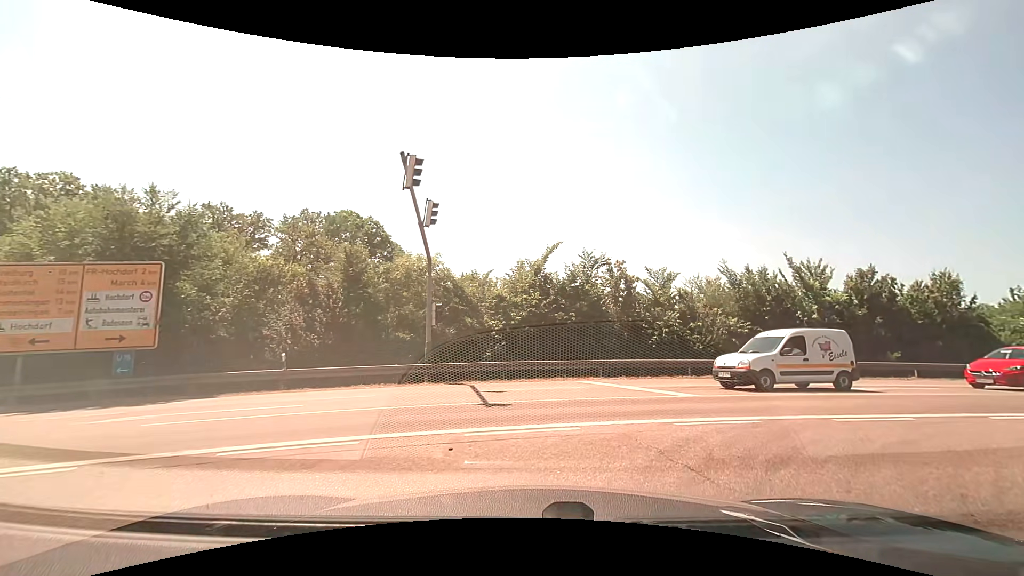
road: motorway_link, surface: asphalt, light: Day
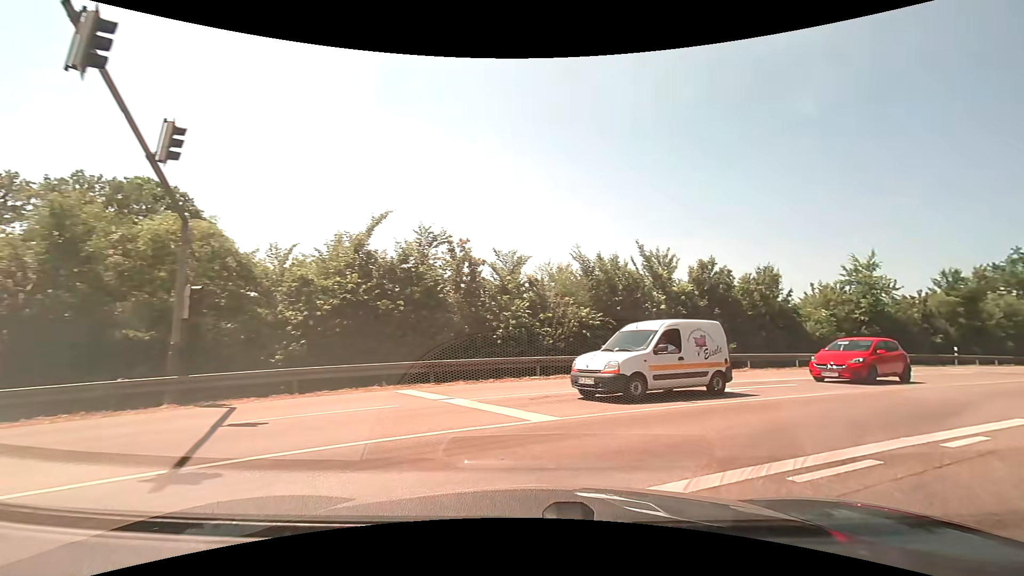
(+0.5, +4.7) m; +16°
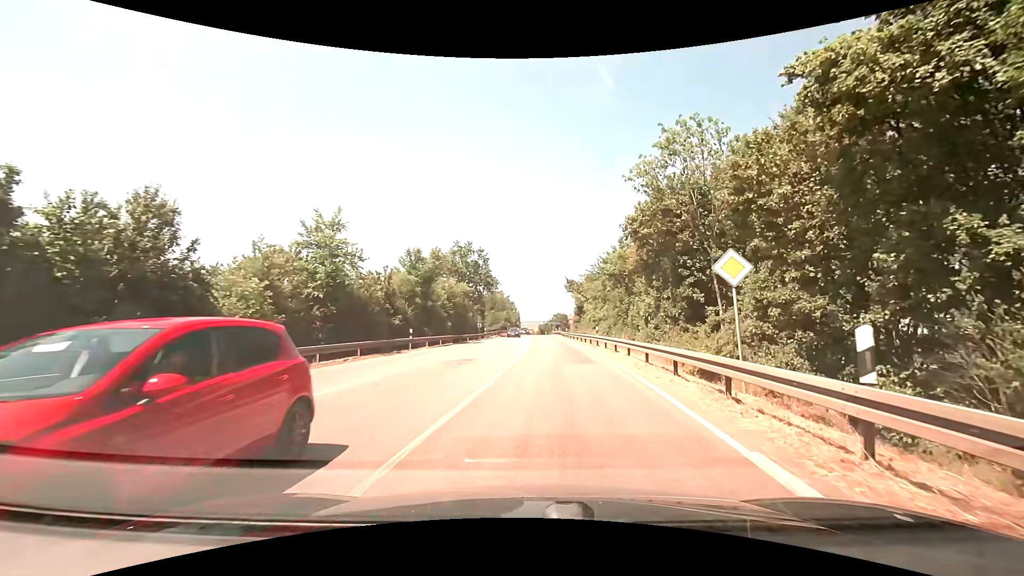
(+8.6, +13.4) m; +52°
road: primary
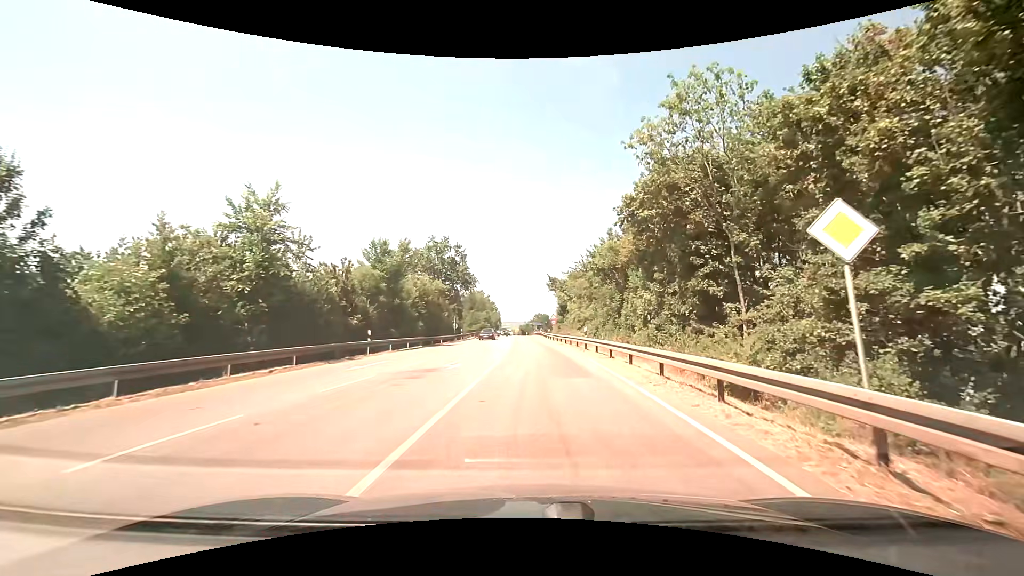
(+0.2, +4.5) m; +3°
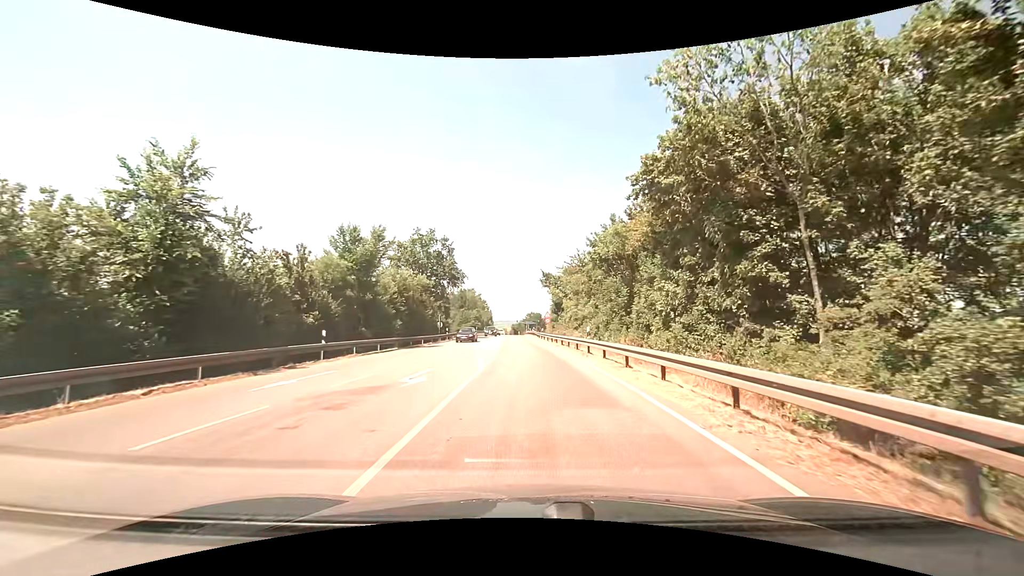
(+0.1, +5.1) m; +1°
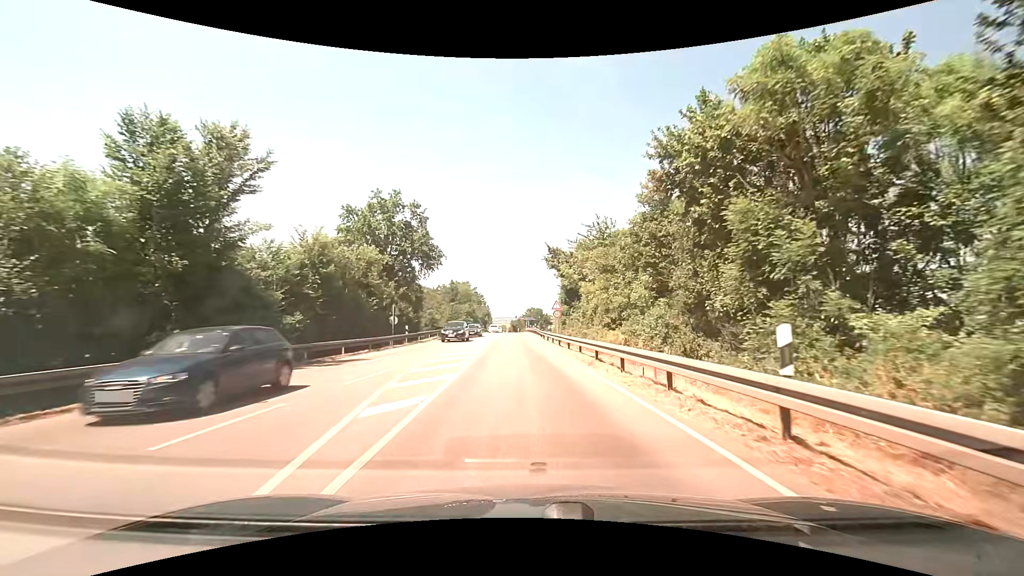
(0.0, +18.4) m; 0°
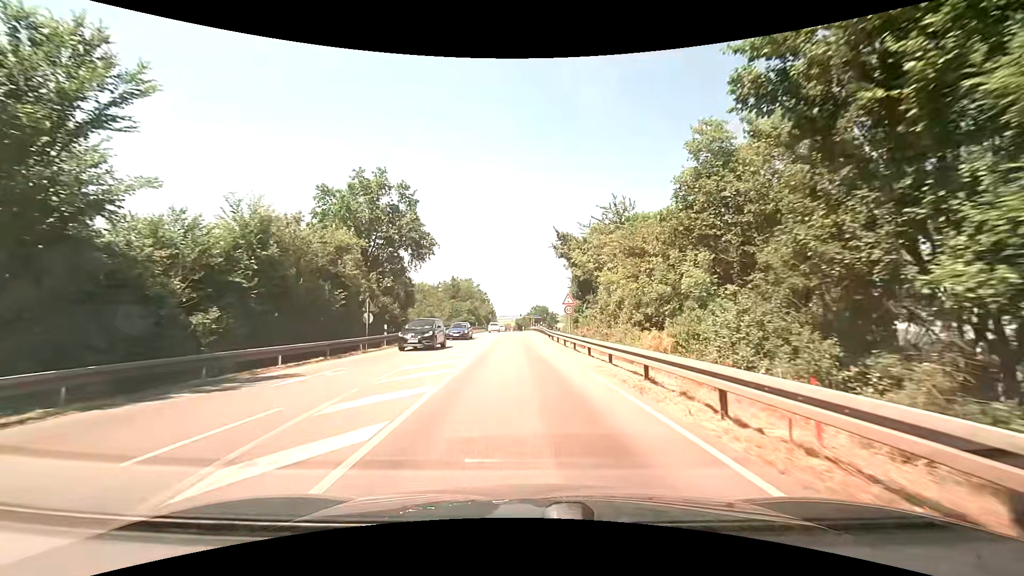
(0.0, +6.7) m; -1°
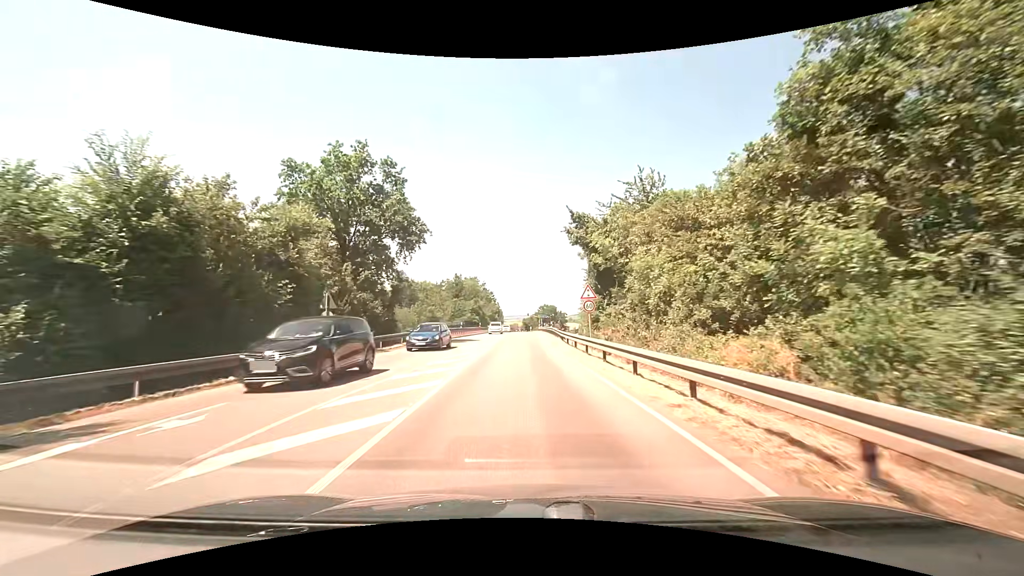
(0.0, +6.9) m; -1°
